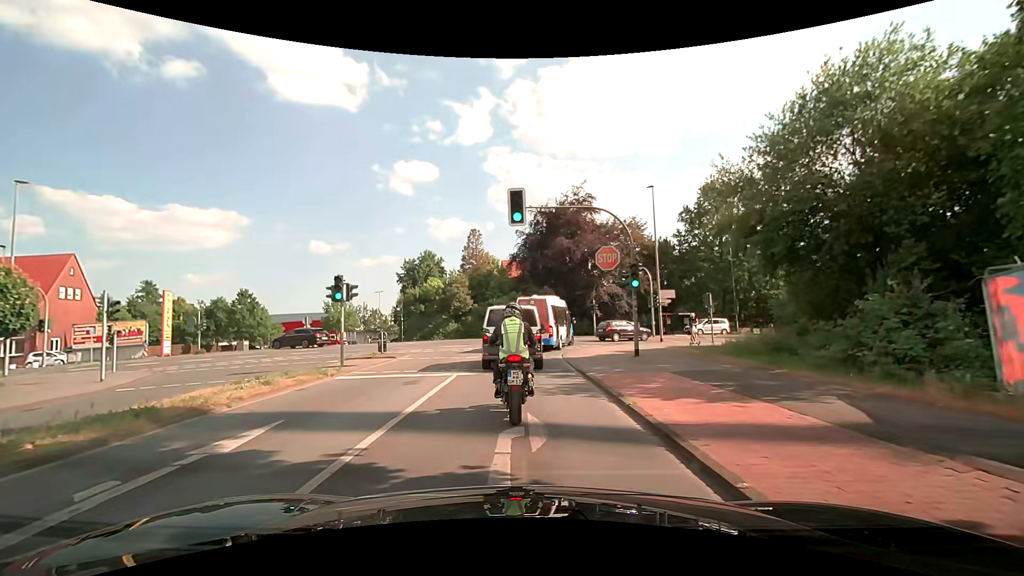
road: tertiary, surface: asphalt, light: Day
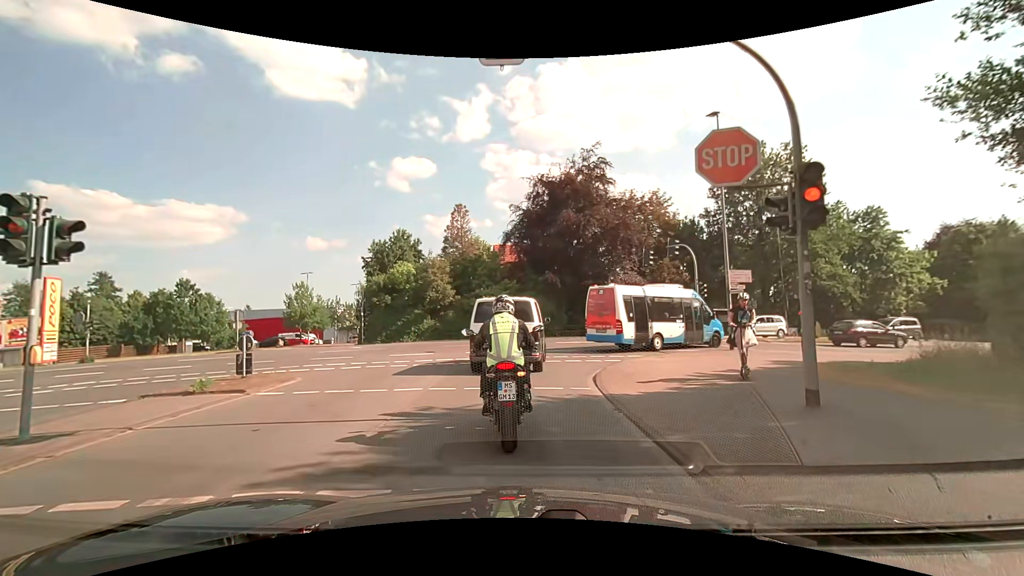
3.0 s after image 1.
(+0.1, +11.4) m; +1°
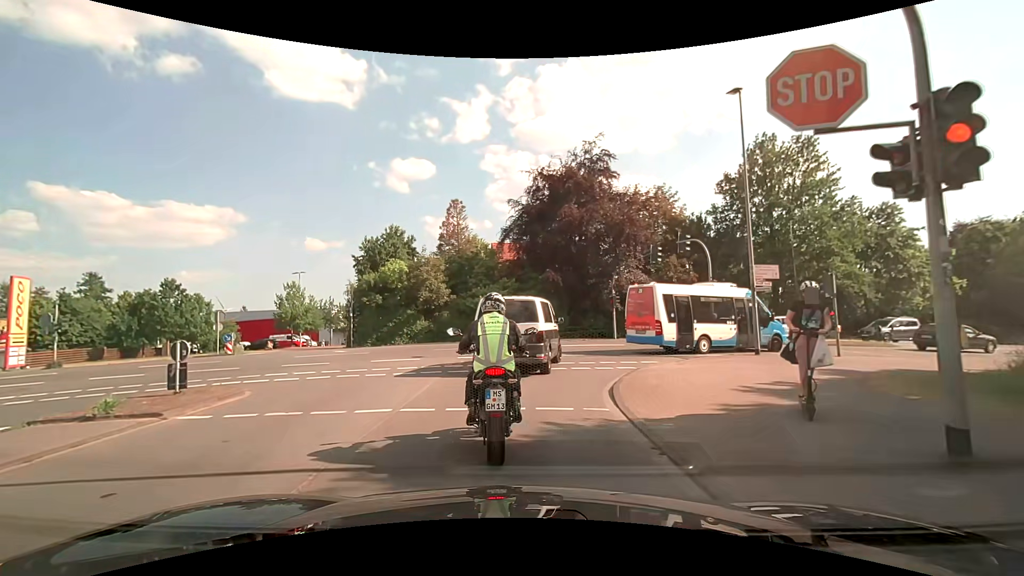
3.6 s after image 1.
(0.0, +2.3) m; 0°
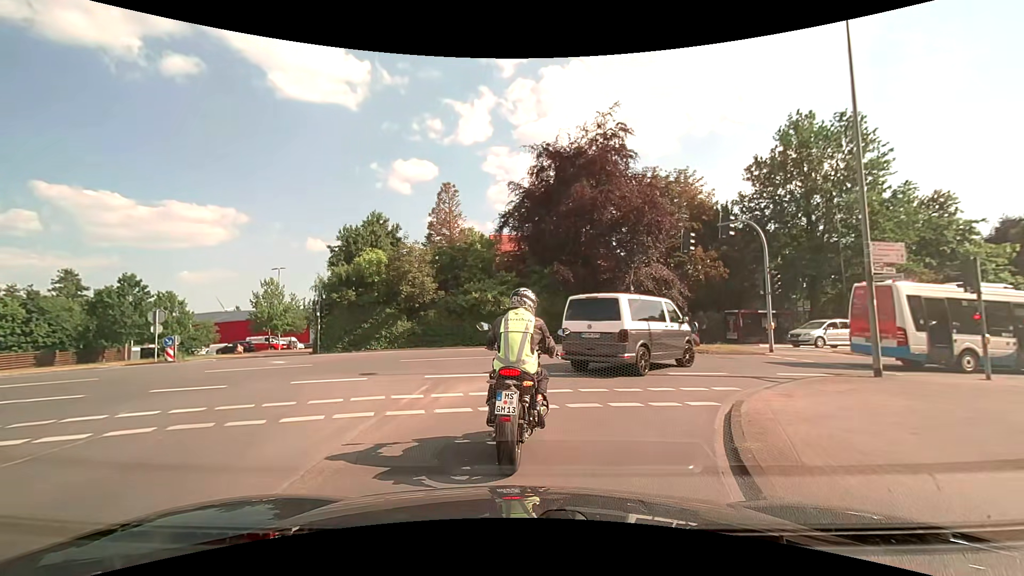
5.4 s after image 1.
(-0.1, +6.1) m; -2°
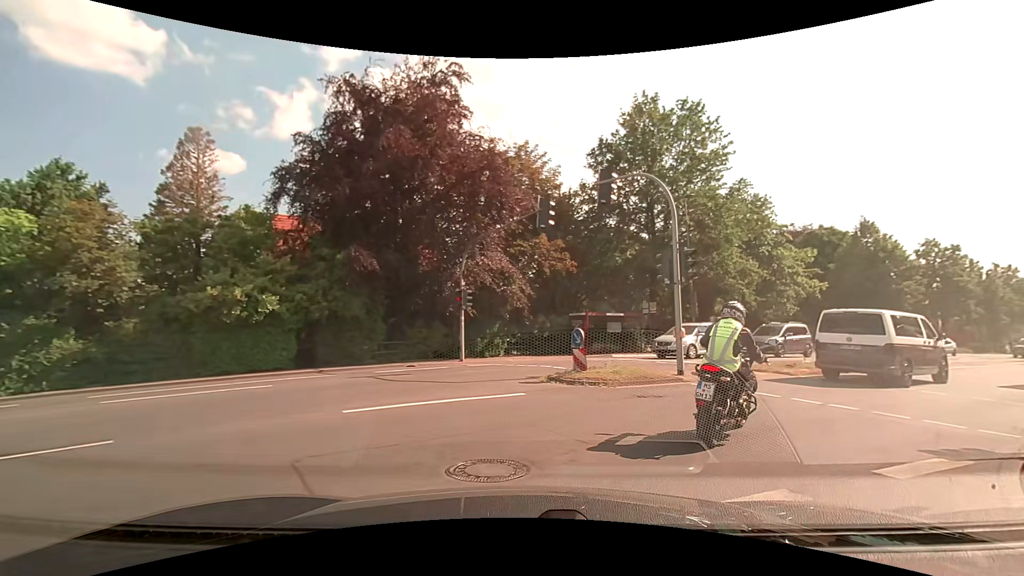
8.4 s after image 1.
(+1.1, +10.1) m; +20°
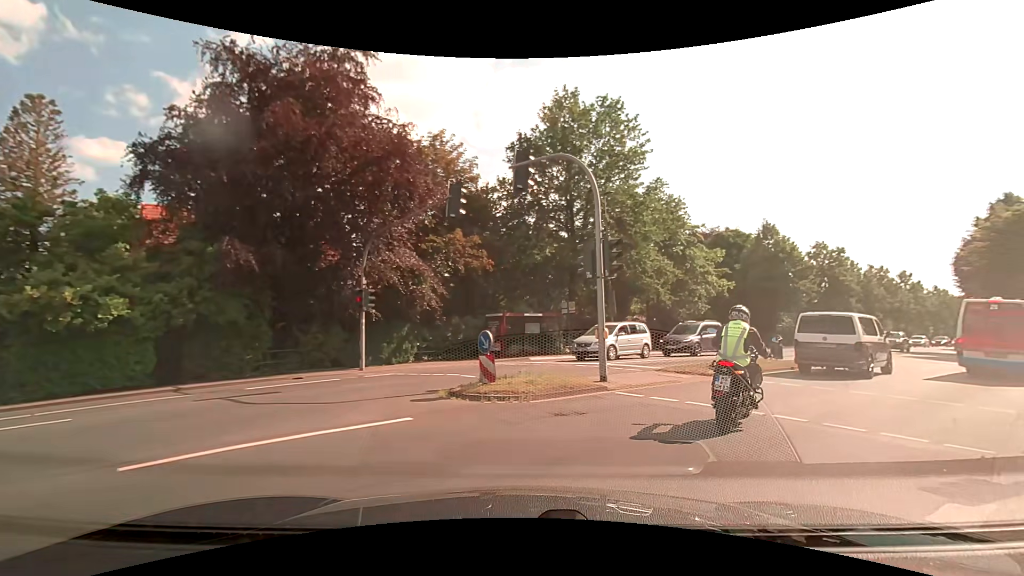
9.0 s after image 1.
(+0.2, +2.1) m; +9°
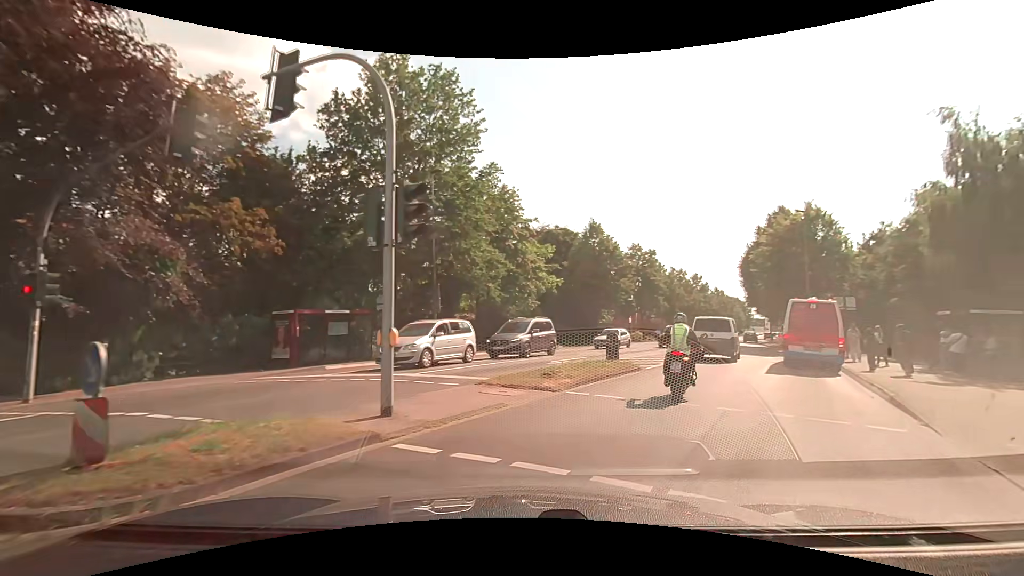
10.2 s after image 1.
(+0.8, +4.6) m; +18°
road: secondary
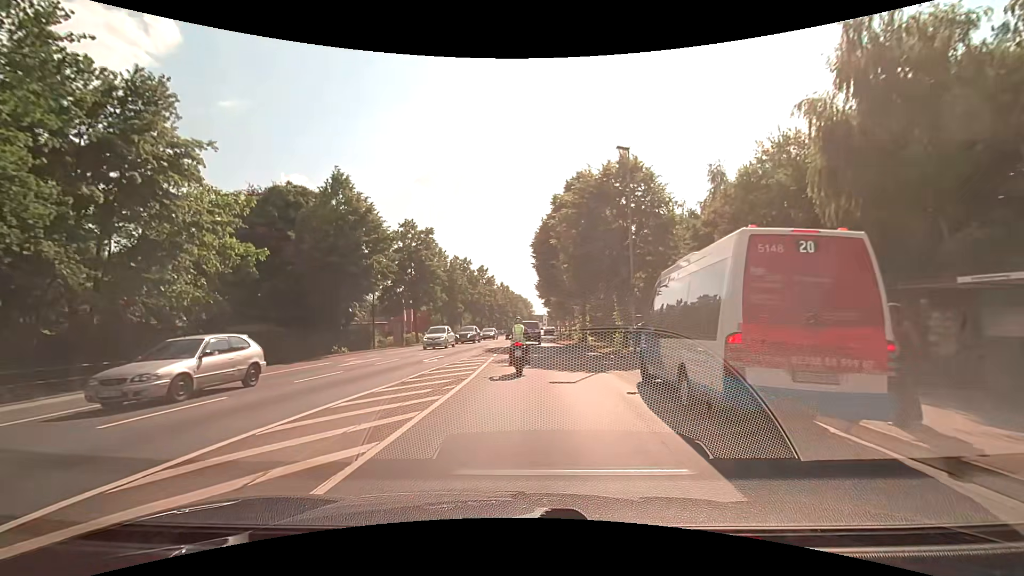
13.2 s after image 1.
(+5.5, +16.5) m; +25°
(0, +10) (0, +20) (0, +30) (0, +40) (+1, +50) (+1, +60) (+2, +70) (+3, +80) (+4, +90) (+5, +100) m
